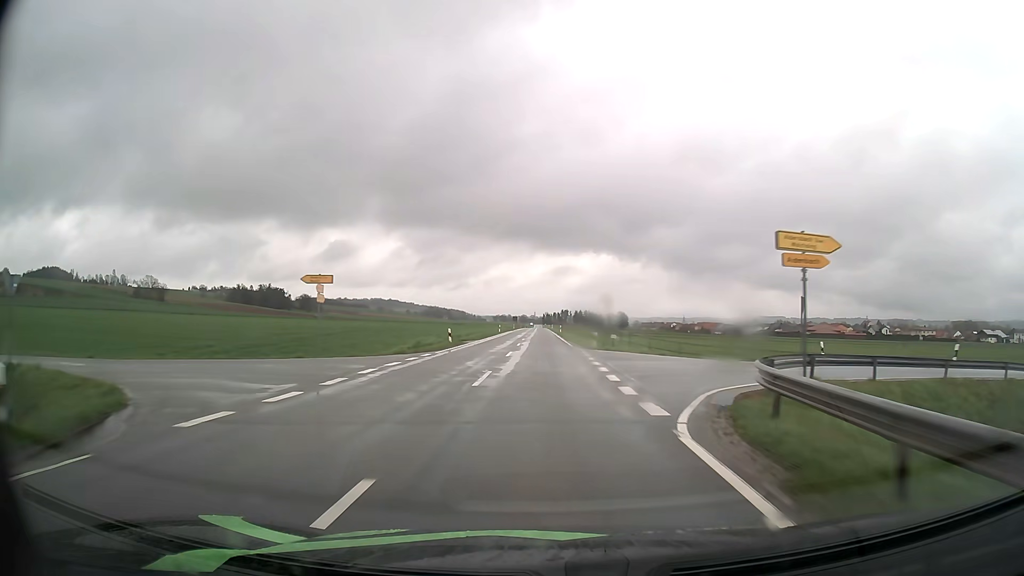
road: tertiary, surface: asphalt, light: Day
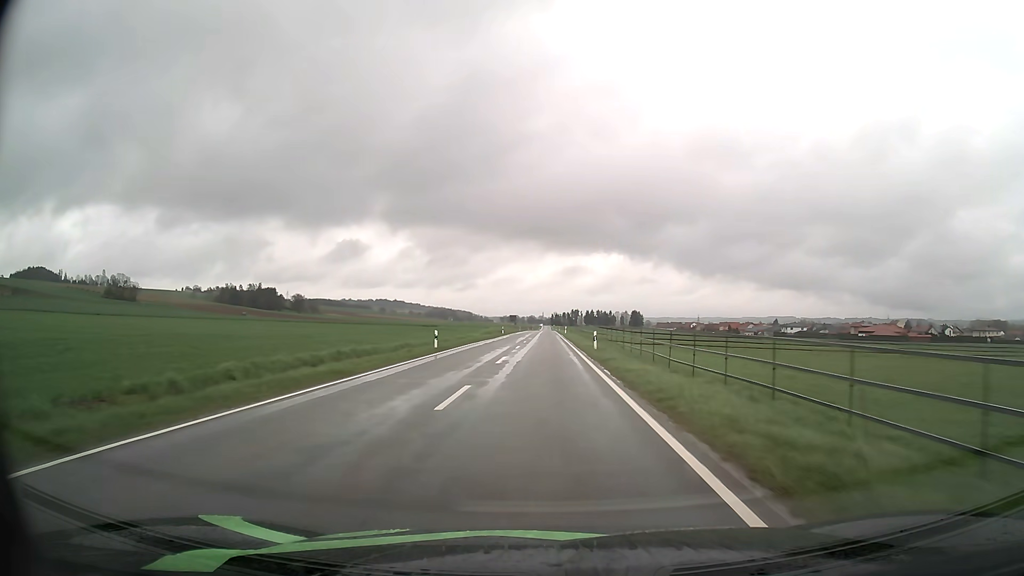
(-0.2, +53.7) m; -1°
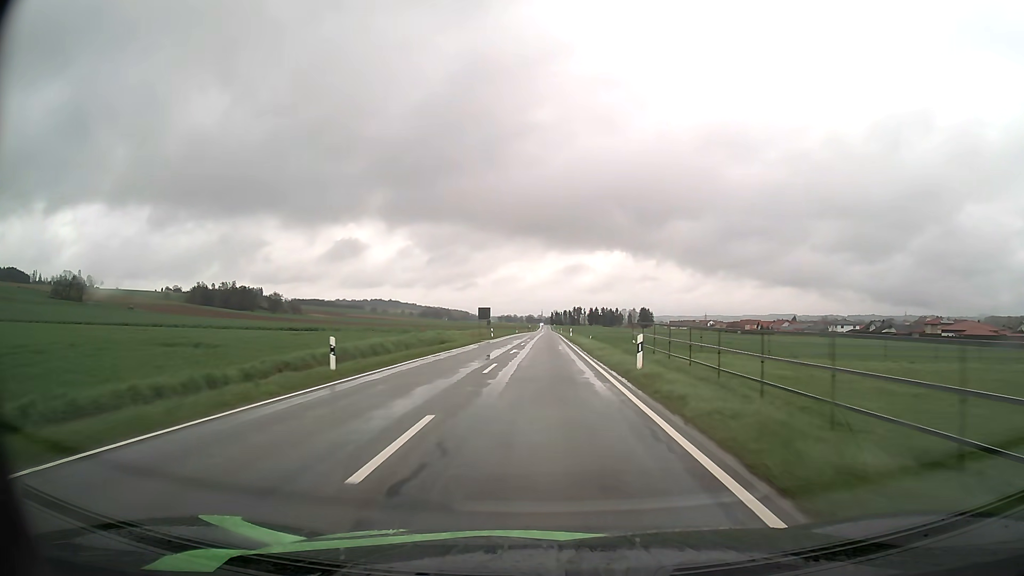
(-0.1, +67.4) m; 0°
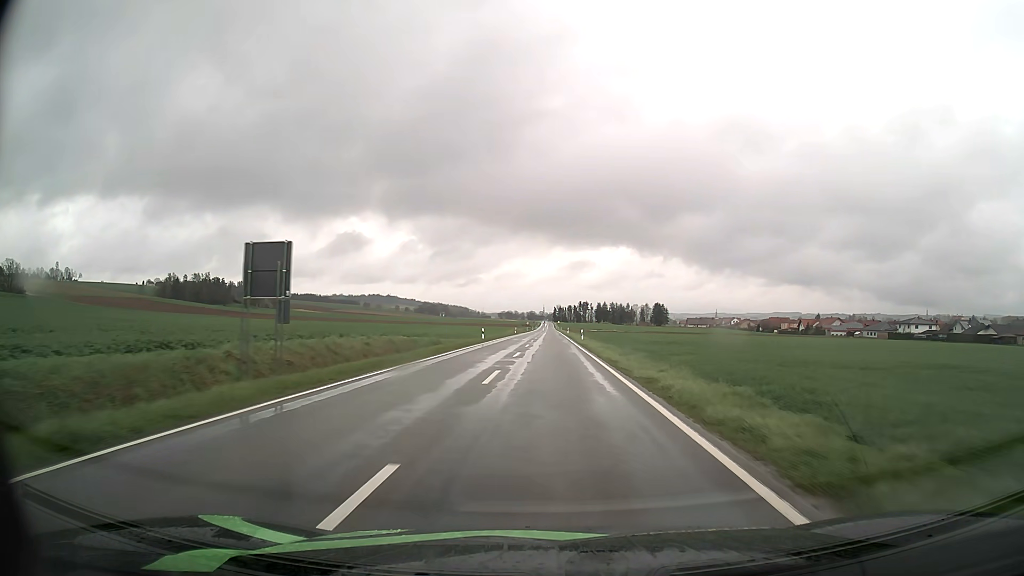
(-0.2, +65.5) m; 0°
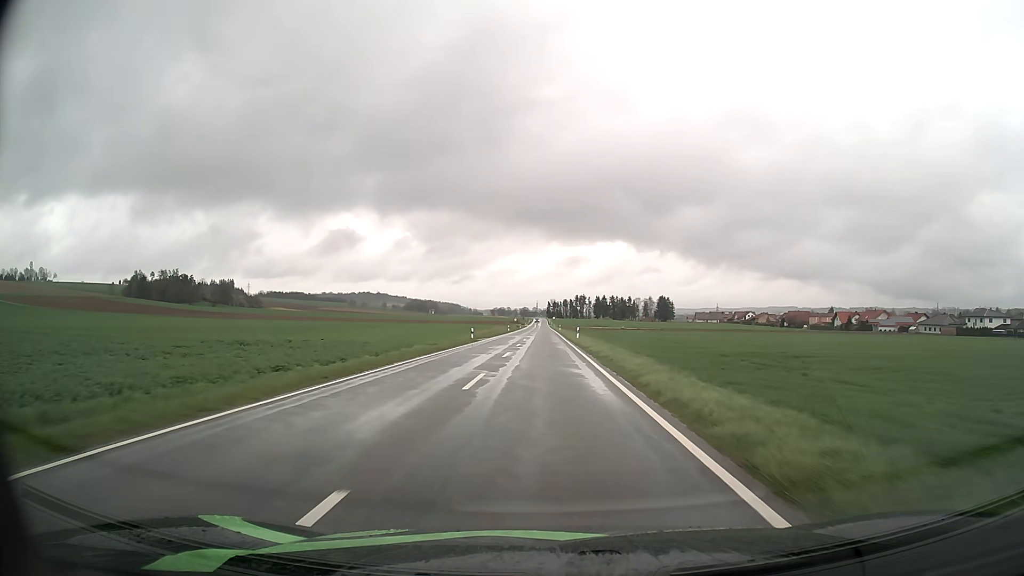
(+0.3, +51.1) m; +1°
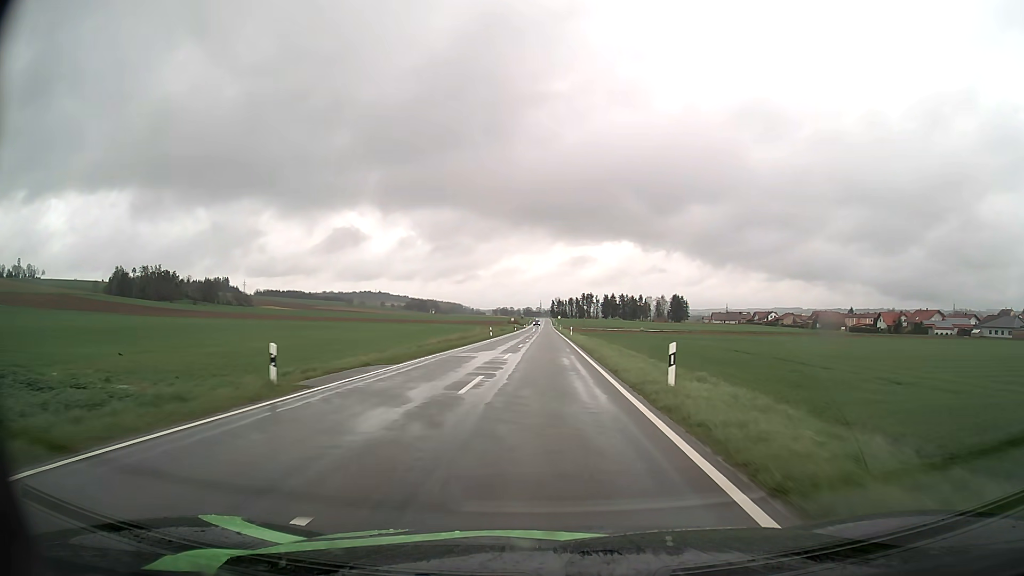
(-0.1, +37.8) m; 0°
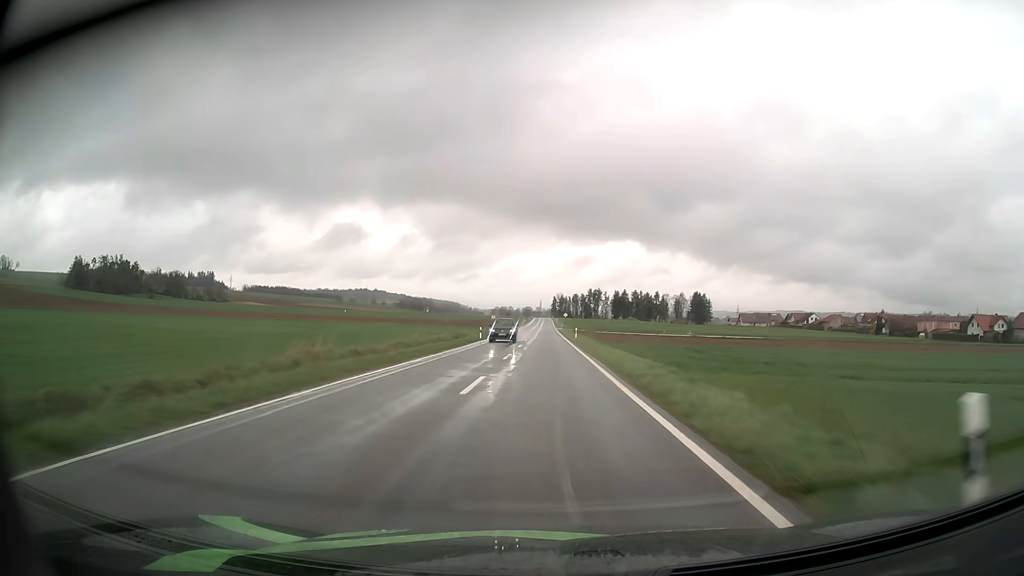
(-0.1, +63.1) m; 0°
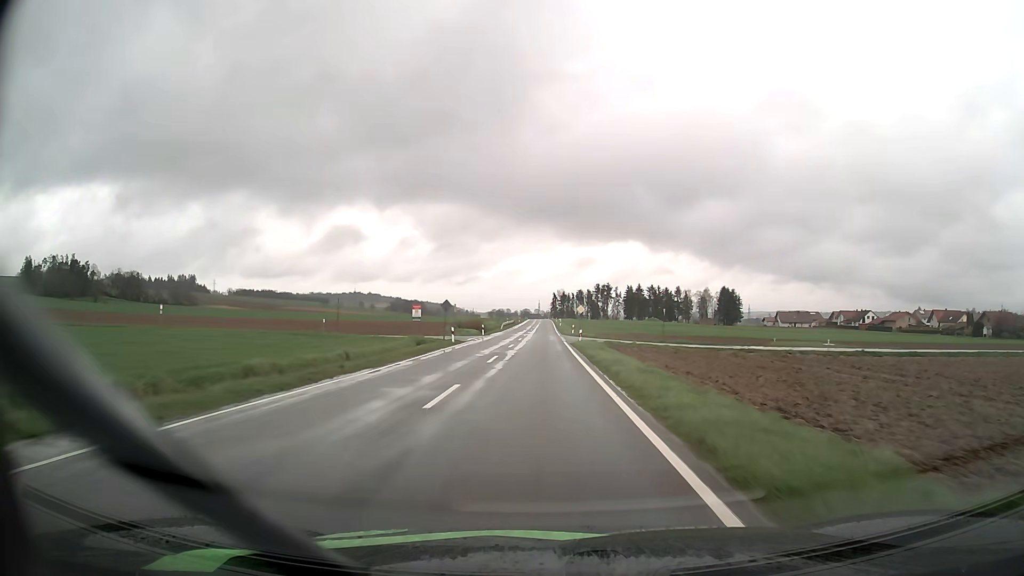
(+0.2, +64.5) m; 0°
(0, +10) (0, +20) (0, +30) (0, +40) (0, +50) (0, +60) (0, +70) (0, +80) (0, +90) (0, +100) m
